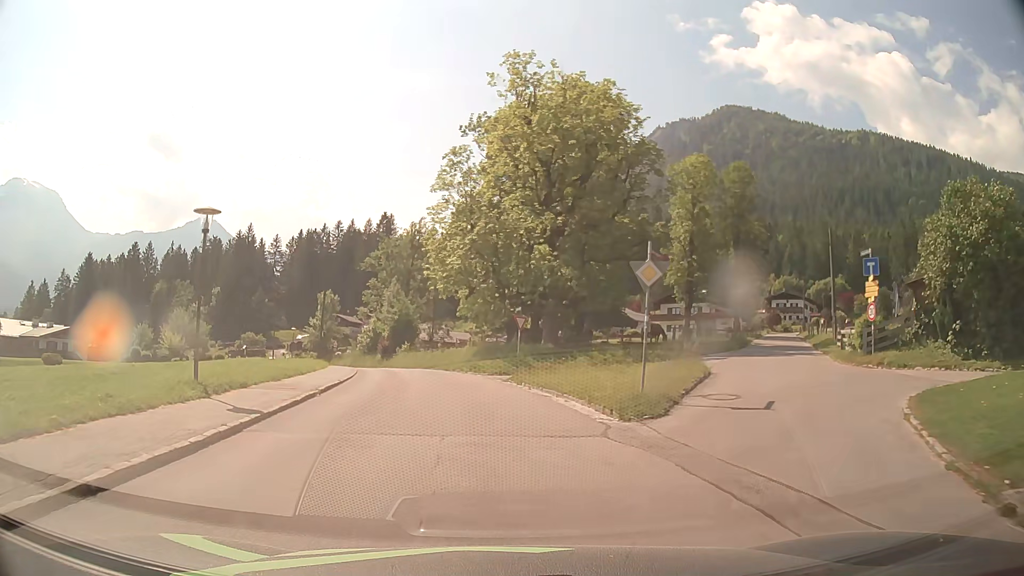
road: tertiary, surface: asphalt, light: Day
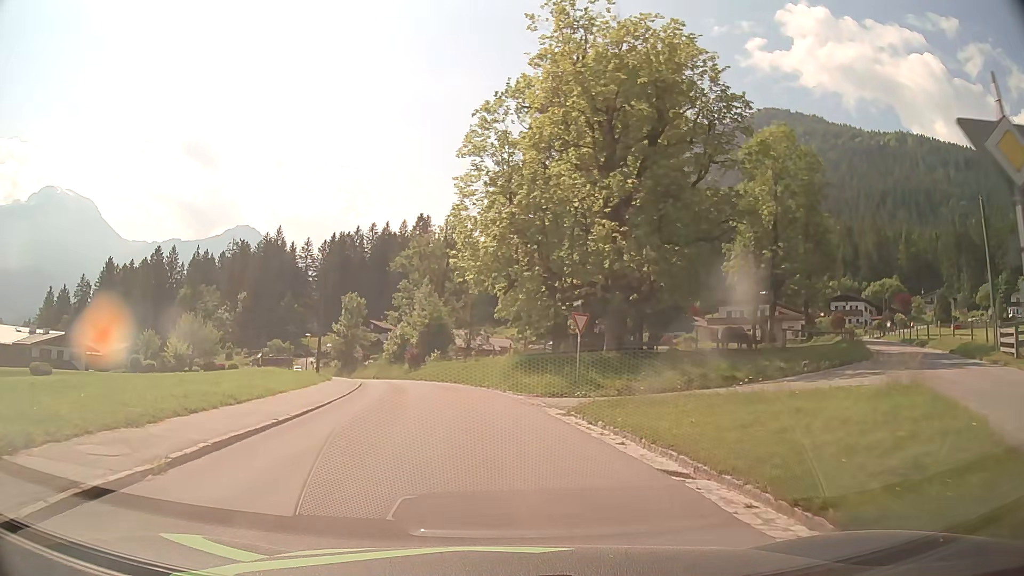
(-0.4, +9.9) m; -4°
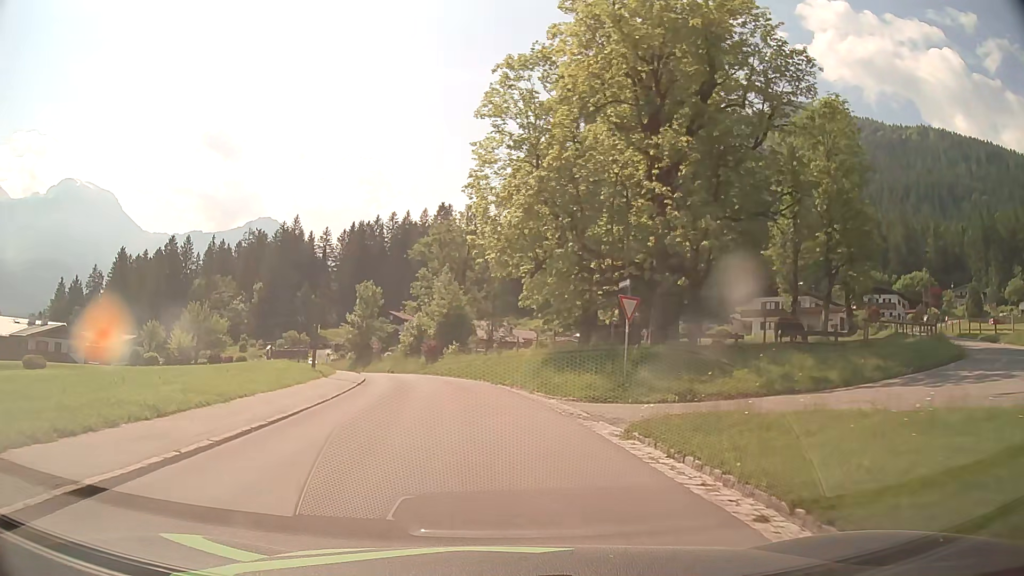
(-0.1, +4.9) m; -2°
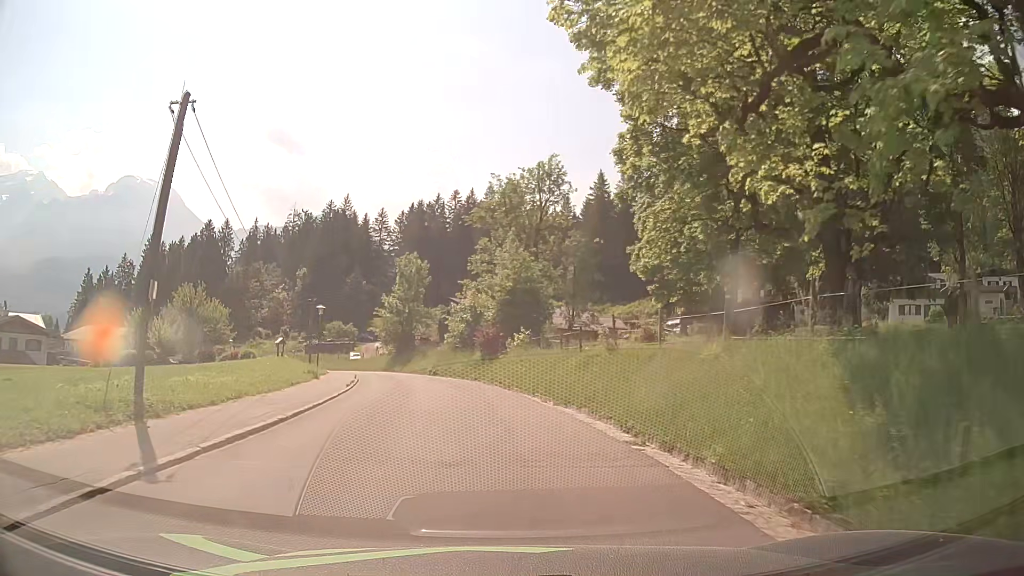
(-1.0, +20.0) m; -6°
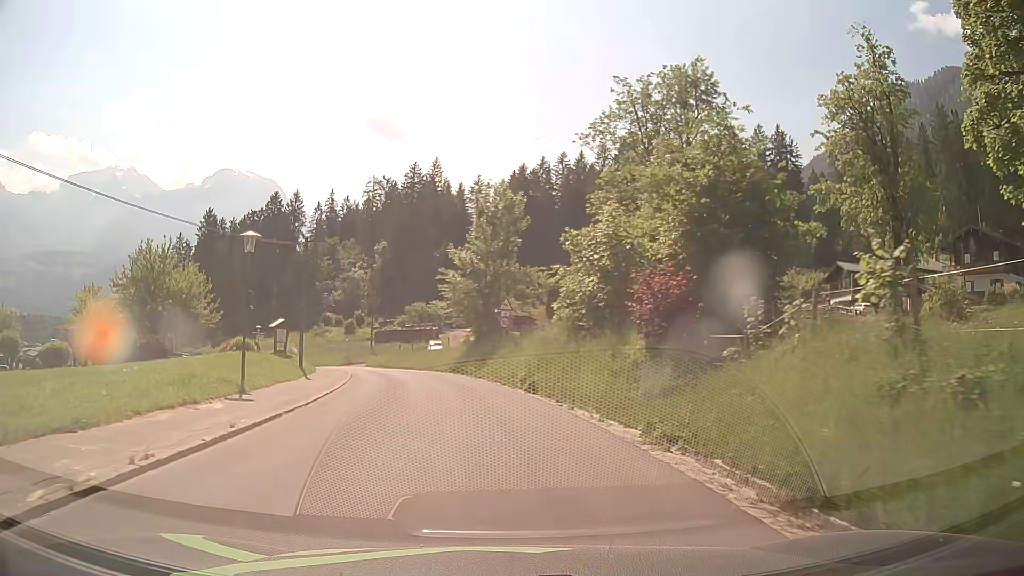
(-1.6, +25.5) m; -9°
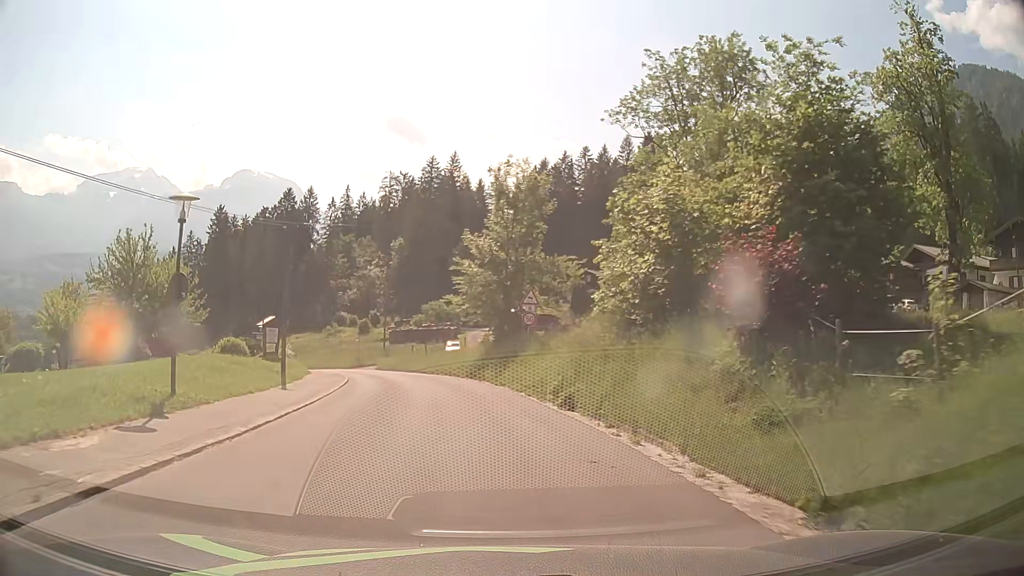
(-0.1, +5.2) m; -1°
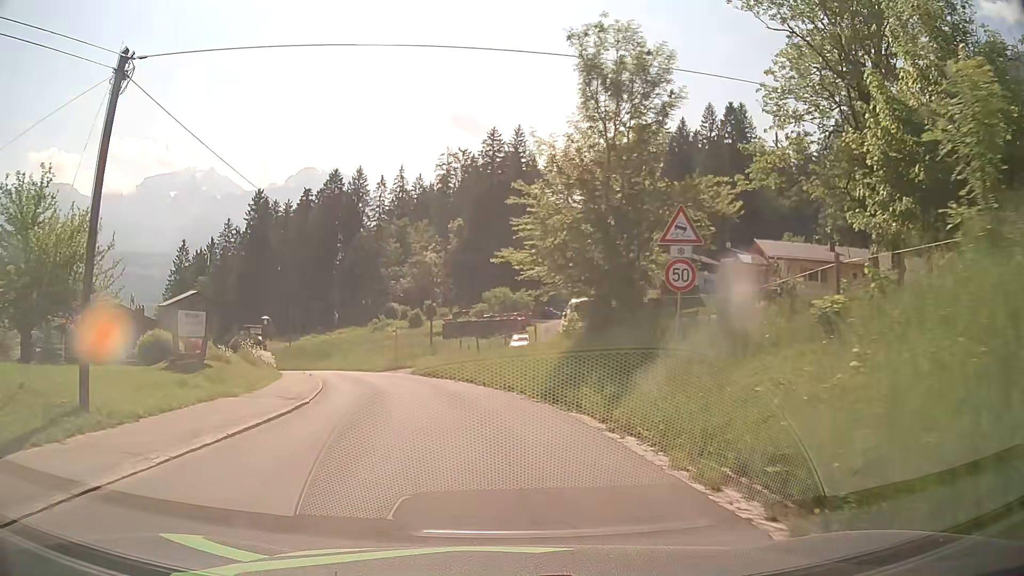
(-0.8, +15.5) m; -6°
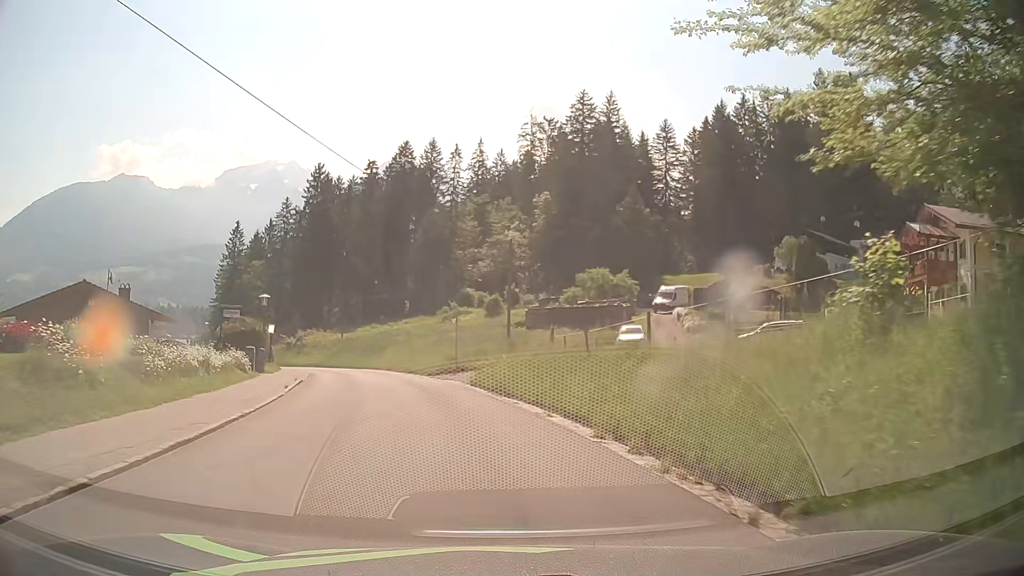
(-1.1, +15.4) m; -7°
(-1, +10) (-2, +20) (-4, +30) (-7, +39) (-10, +49) (-15, +58) (-20, +66) (-26, +74) (-33, +81) (-40, +89) m
